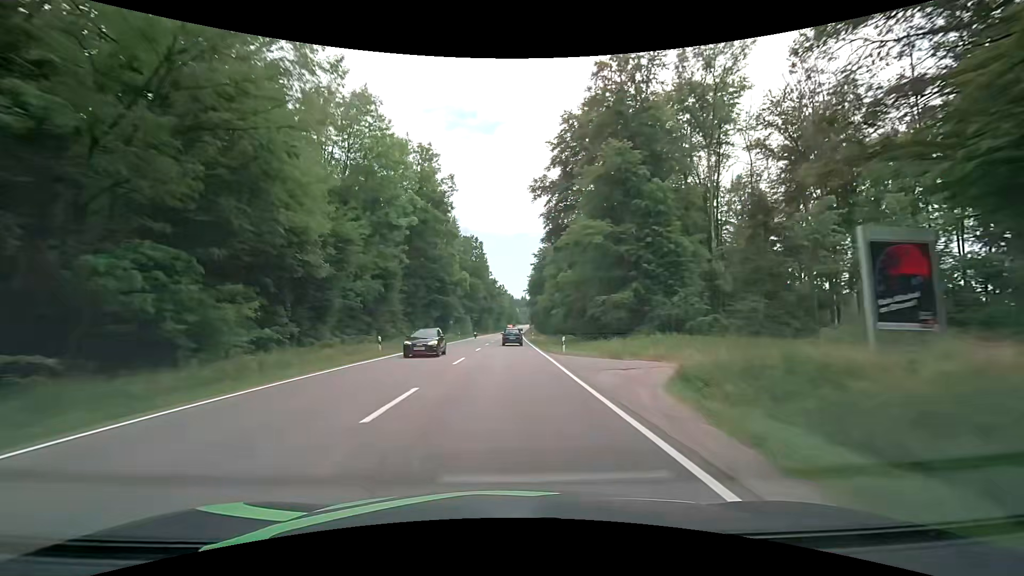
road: secondary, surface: asphalt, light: Day
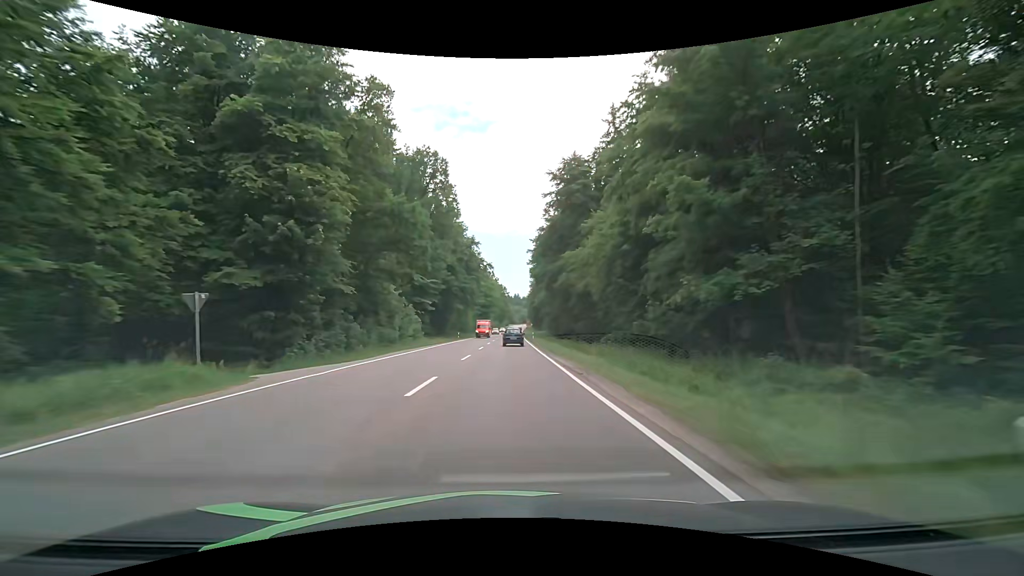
(+0.2, +68.9) m; +1°
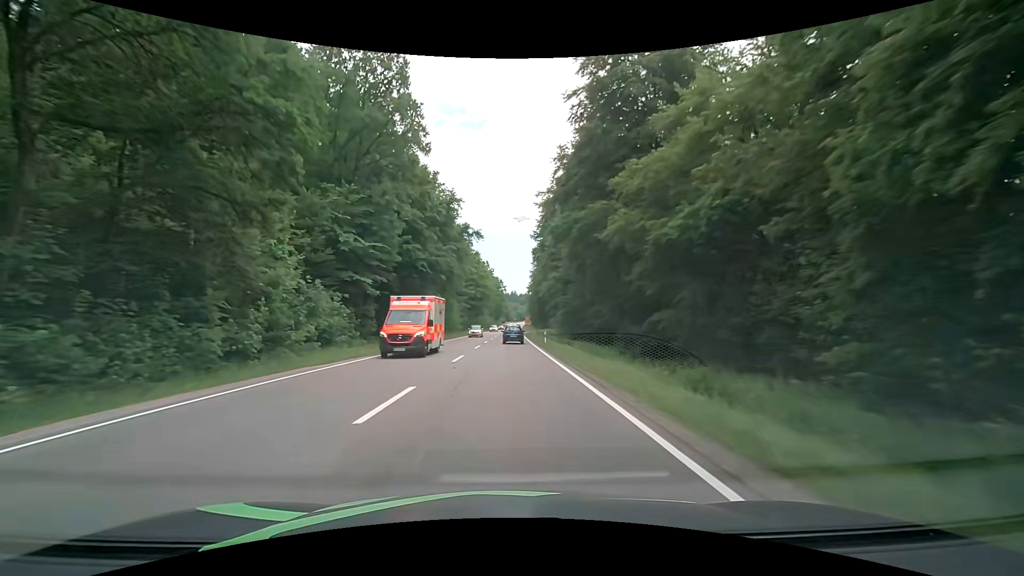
(+0.1, +27.3) m; 0°
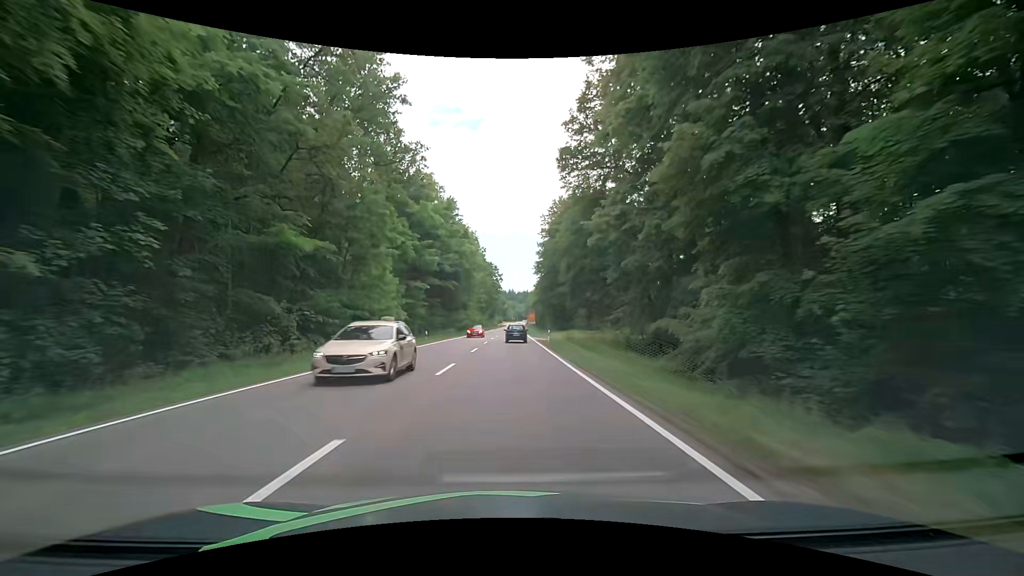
(+0.2, +53.1) m; 0°
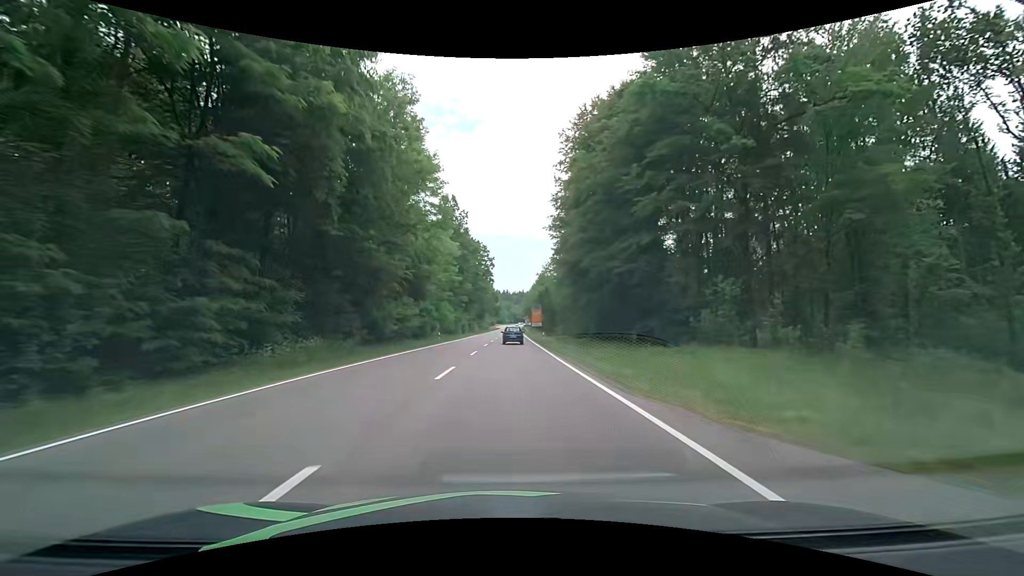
(+0.1, +48.8) m; 0°
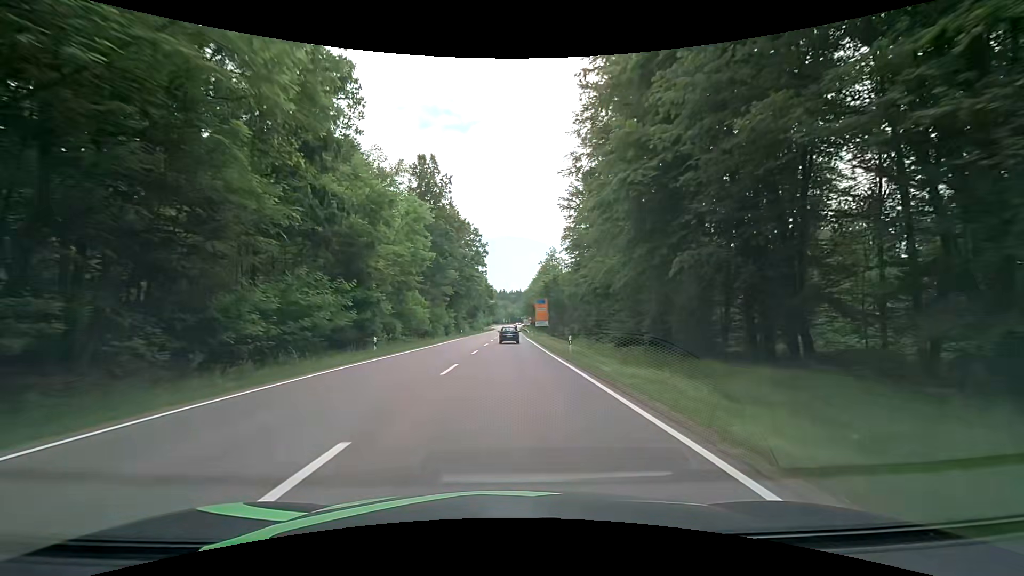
(+0.3, +23.0) m; +1°
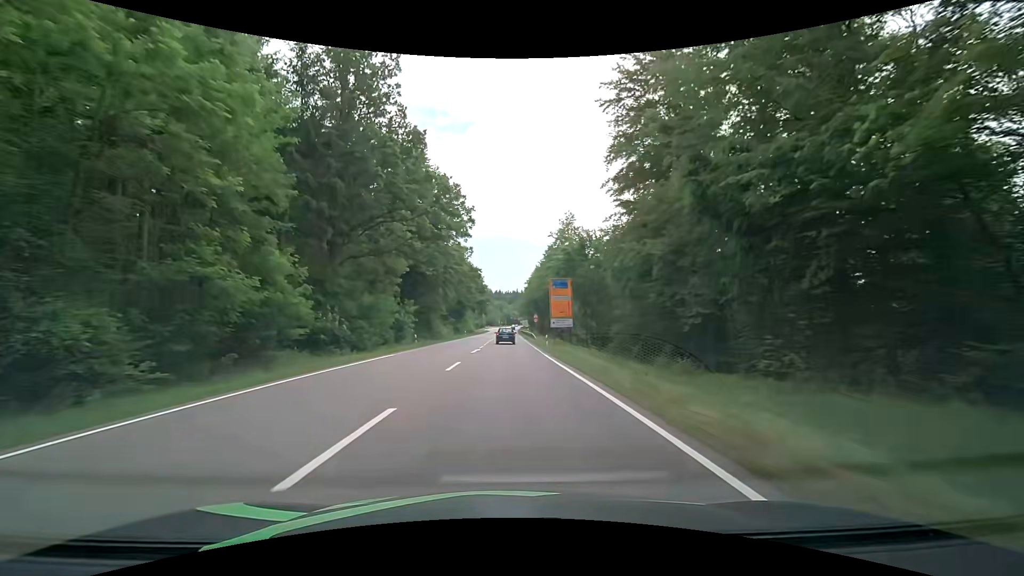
(-0.2, +33.5) m; 0°
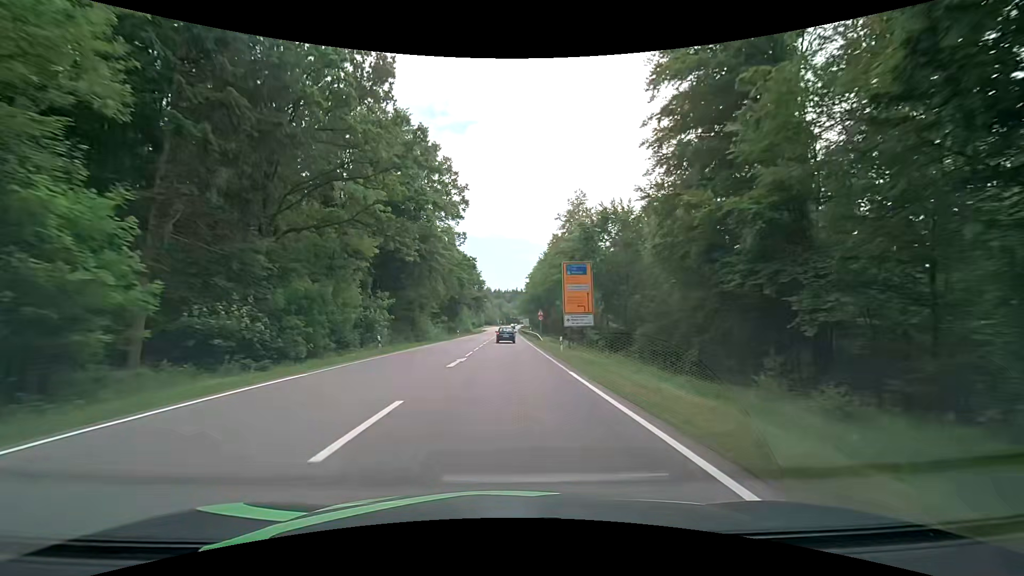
(0.0, +11.0) m; +1°
(0, +10) (0, +20) (0, +30) (0, +40) (0, +50) (-1, +60) (-1, +70) (-1, +80) (-1, +90) (-1, +100) m
